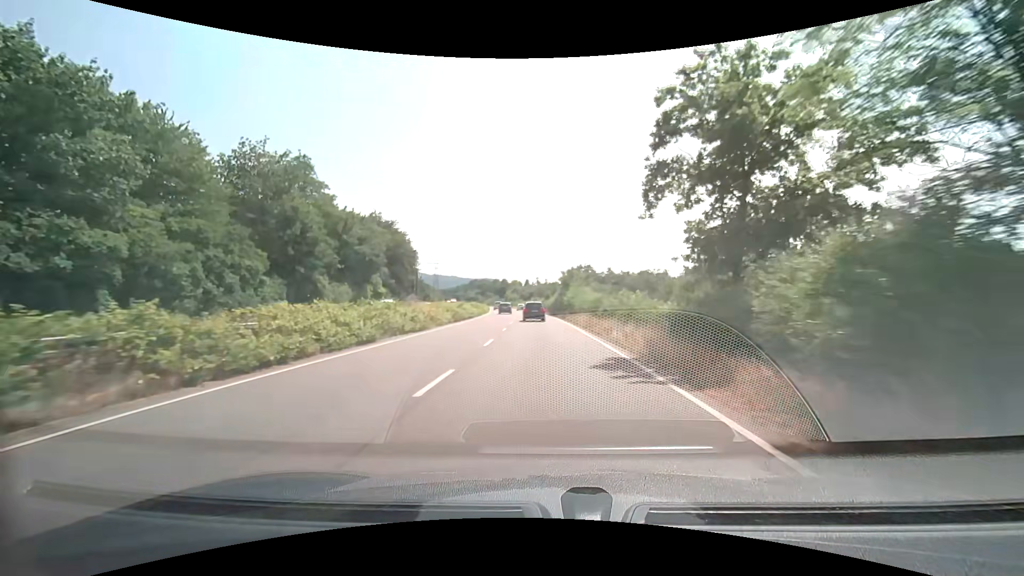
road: trunk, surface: asphalt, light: Day
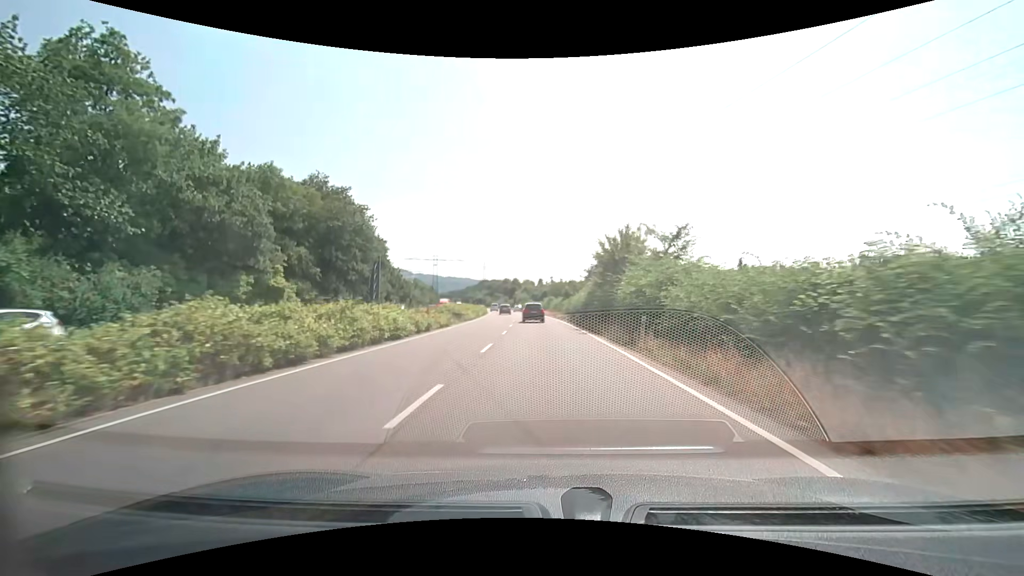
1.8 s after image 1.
(-0.4, +29.0) m; -1°
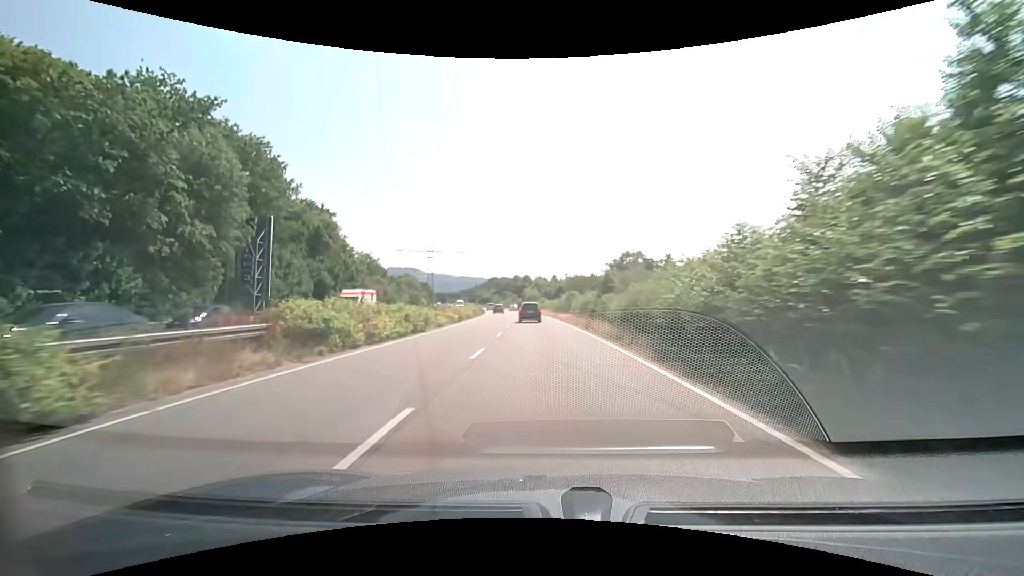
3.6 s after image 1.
(-0.5, +29.1) m; -2°
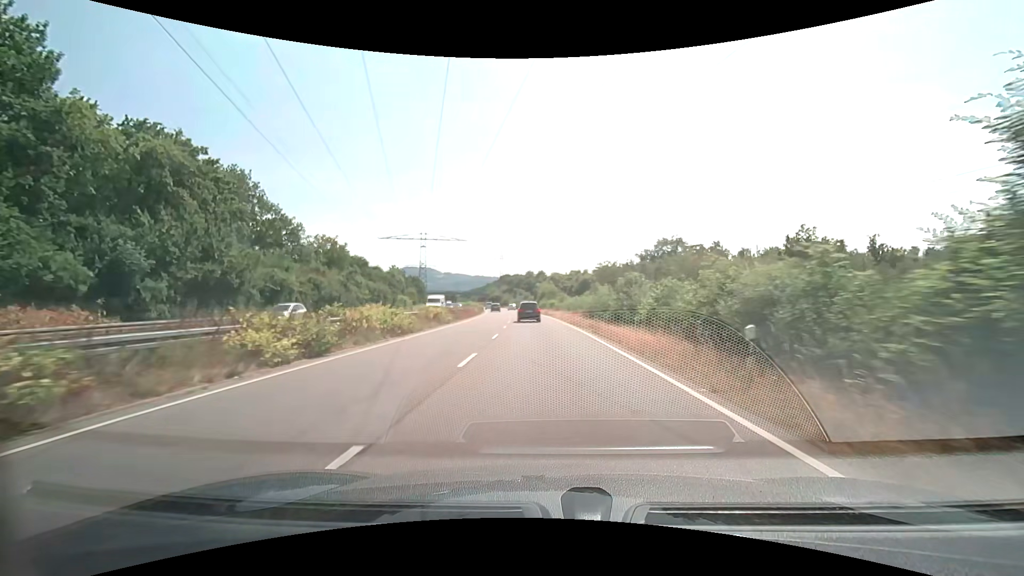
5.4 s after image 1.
(-0.5, +28.8) m; -2°
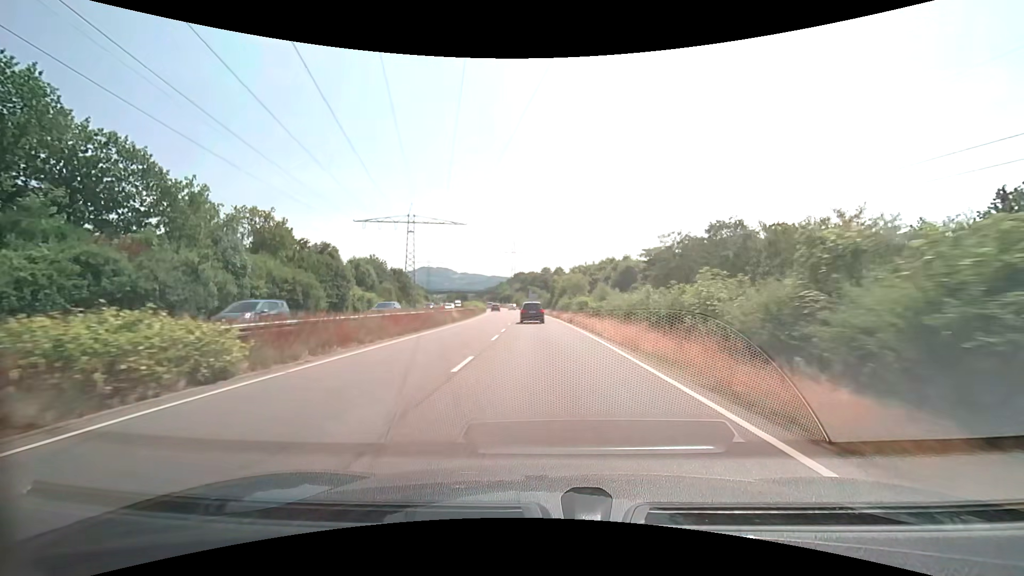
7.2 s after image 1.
(-0.5, +27.7) m; -2°
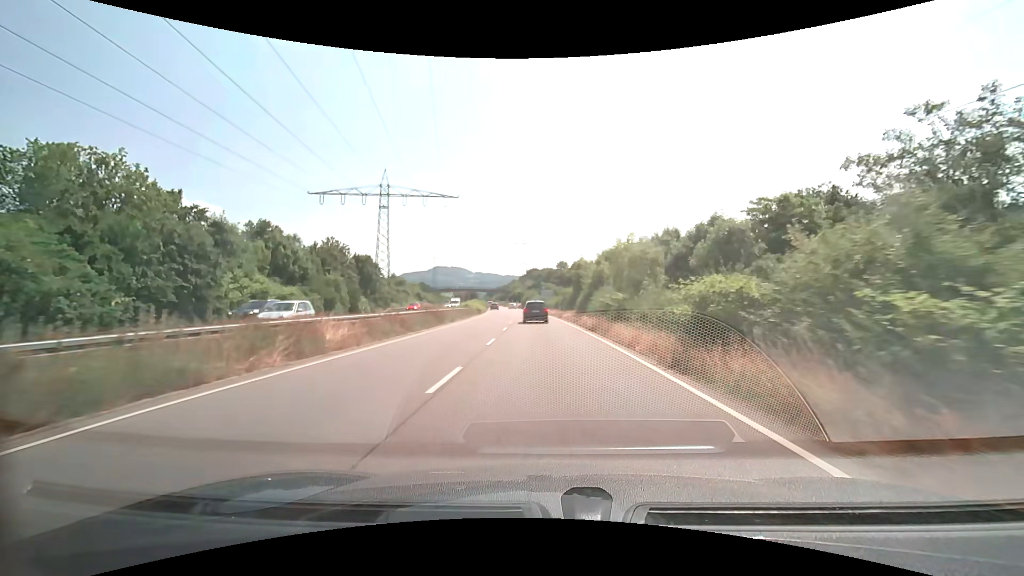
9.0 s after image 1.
(-0.3, +26.4) m; -1°
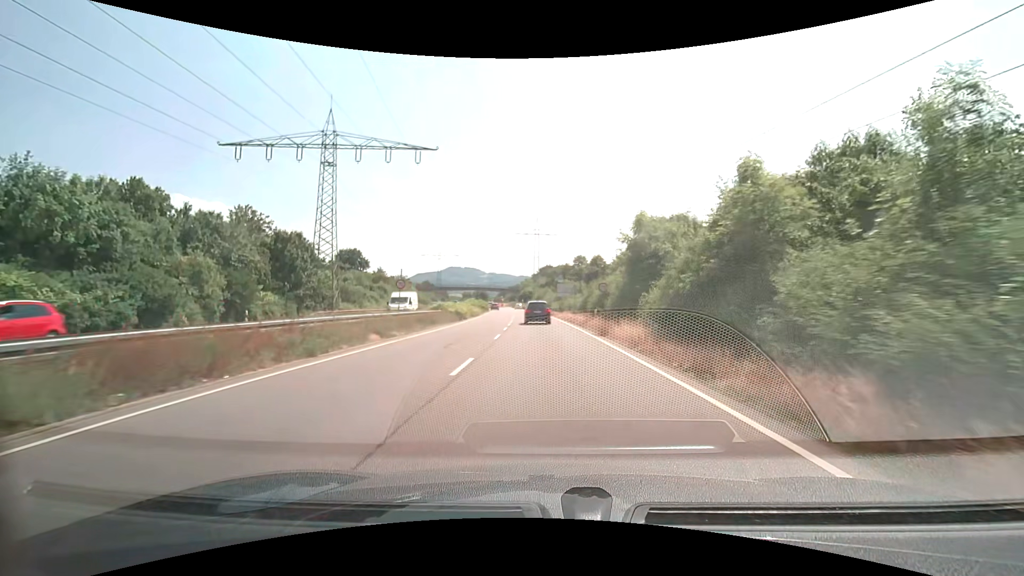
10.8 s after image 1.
(-0.3, +25.2) m; -2°
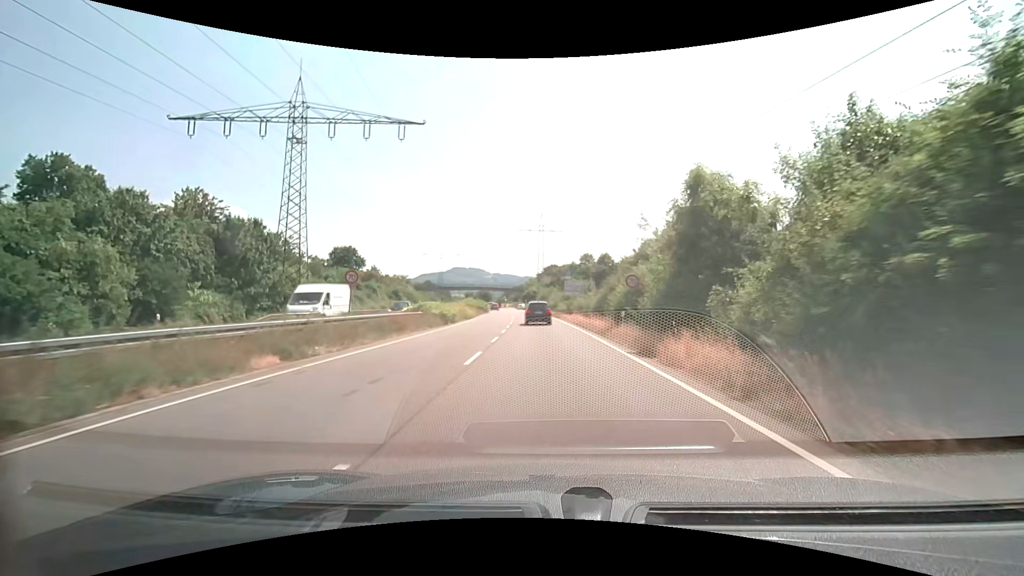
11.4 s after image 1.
(0.0, +8.1) m; -1°
(0, +10) (0, +20) (-1, +30) (-1, +40) (-1, +50) (-2, +60) (-3, +70) (-3, +80) (-4, +90) (-5, +100) m
